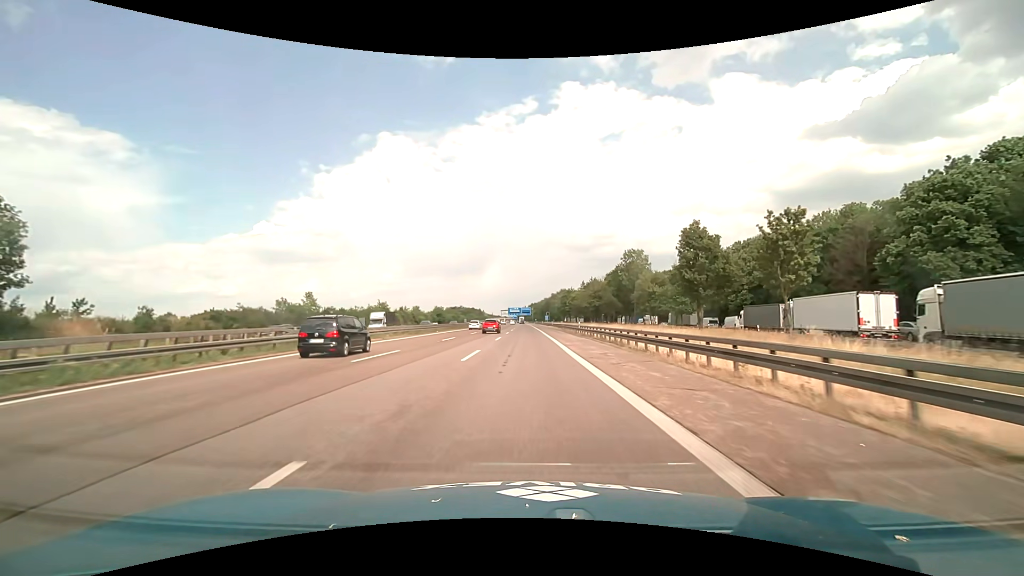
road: motorway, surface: asphalt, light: Day
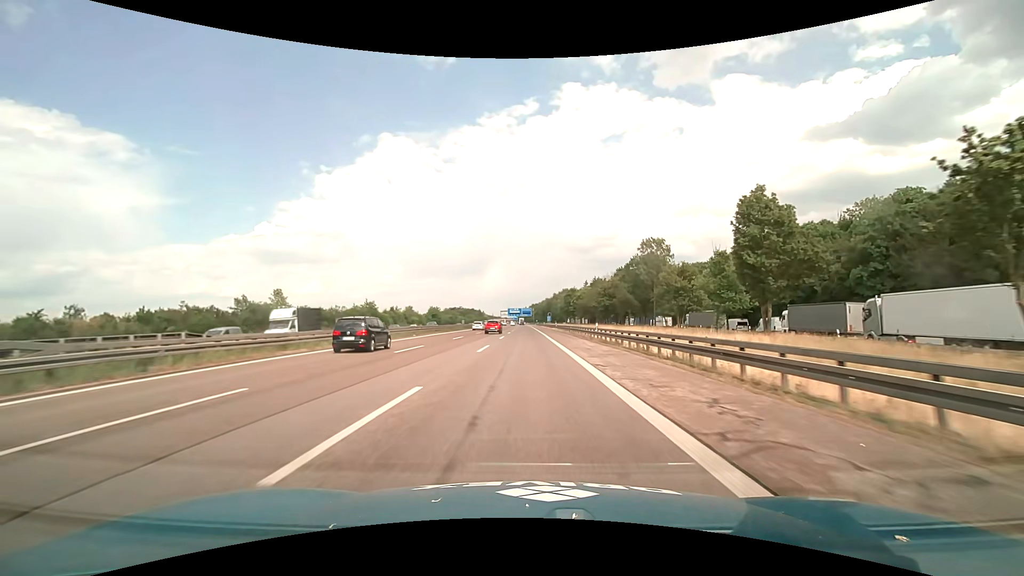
(0.0, +12.5) m; 0°
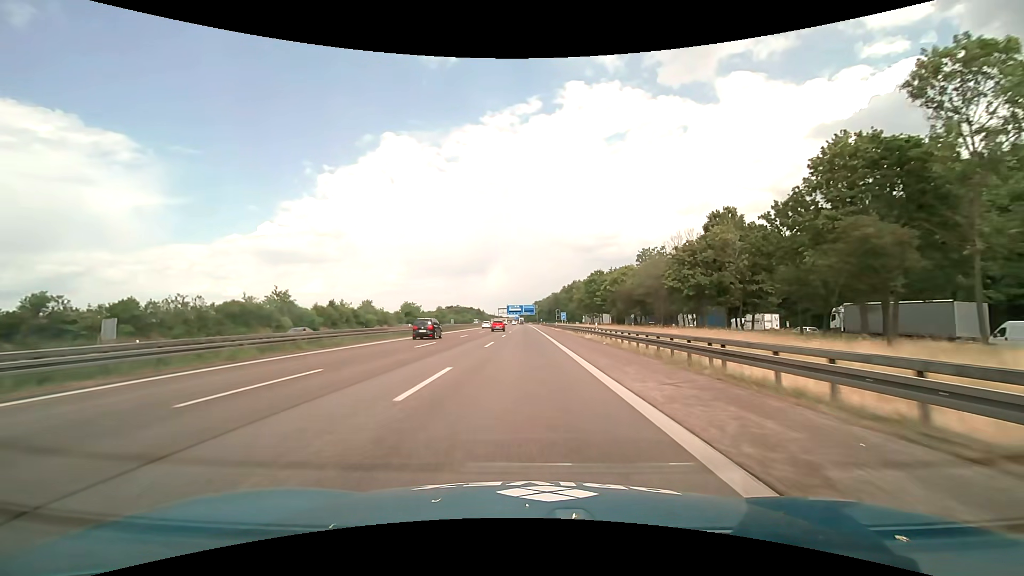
(-0.2, +49.9) m; 0°
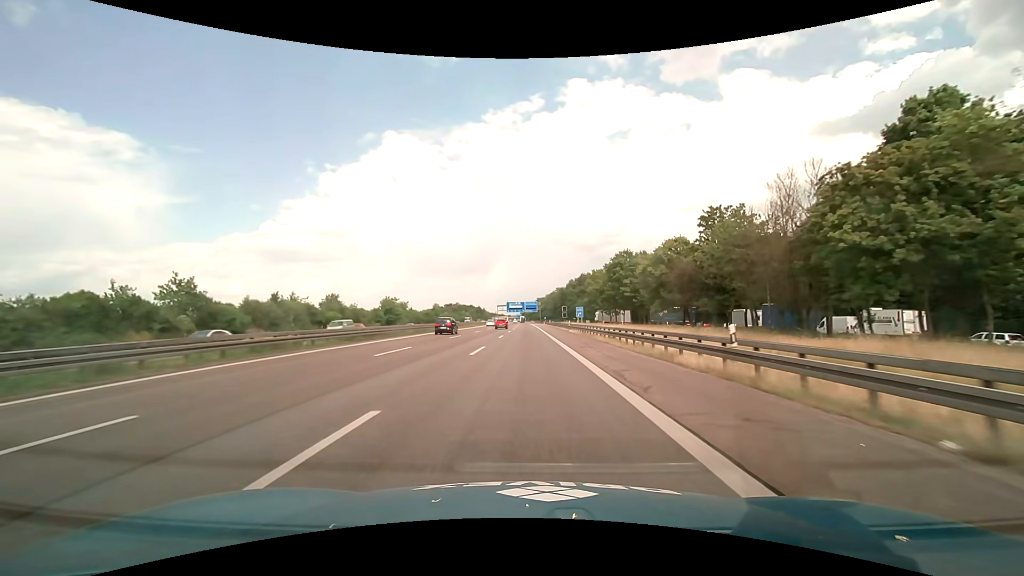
(-0.1, +25.0) m; 0°
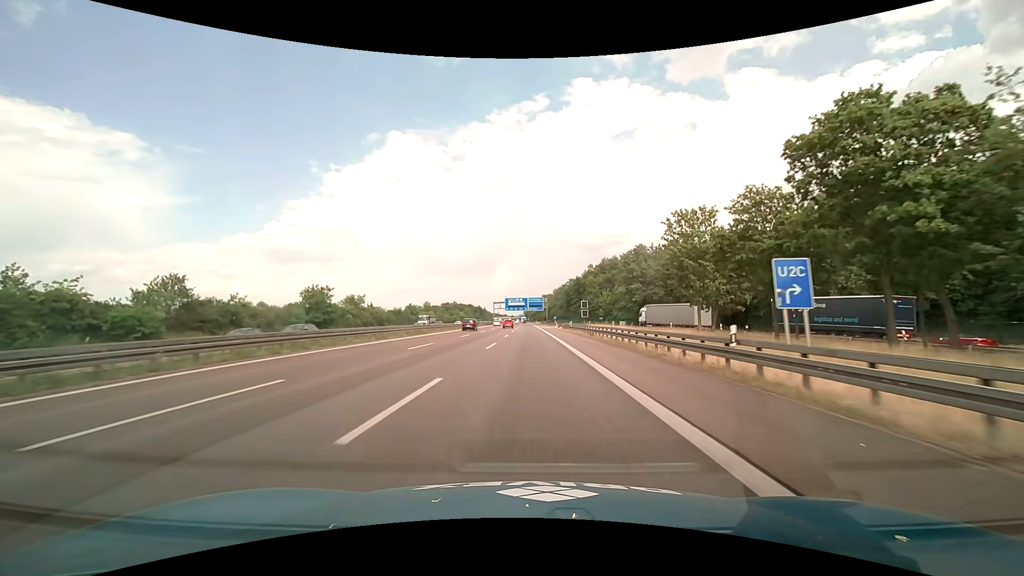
(-0.2, +50.0) m; 0°
(0, +10) (0, +20) (0, +30) (0, +40) (0, +50) (0, +60) (0, +70) (0, +80) (0, +90) (0, +100) m
